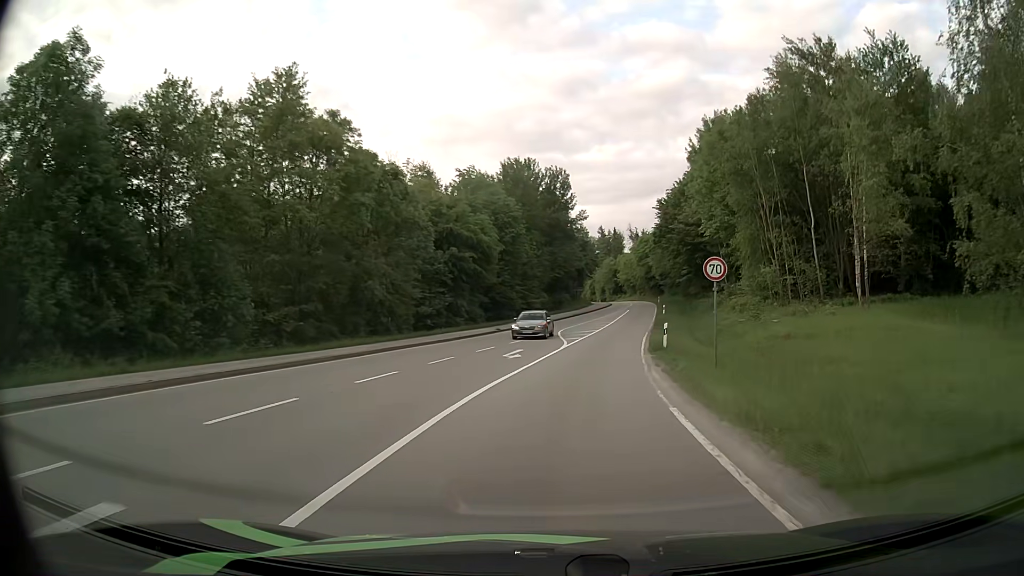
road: secondary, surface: asphalt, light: Day
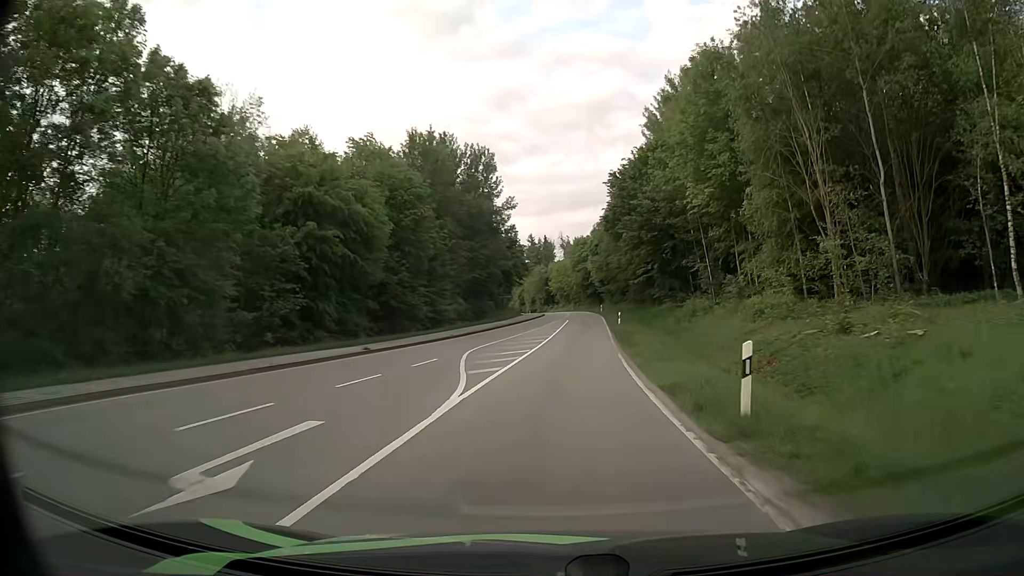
(+1.0, +18.1) m; +6°
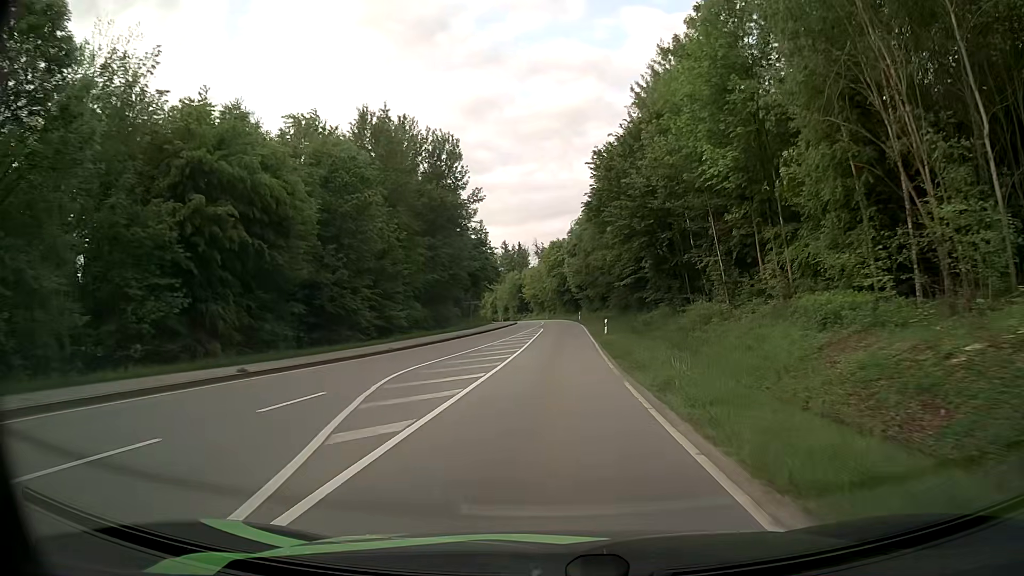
(+0.2, +9.4) m; +2°
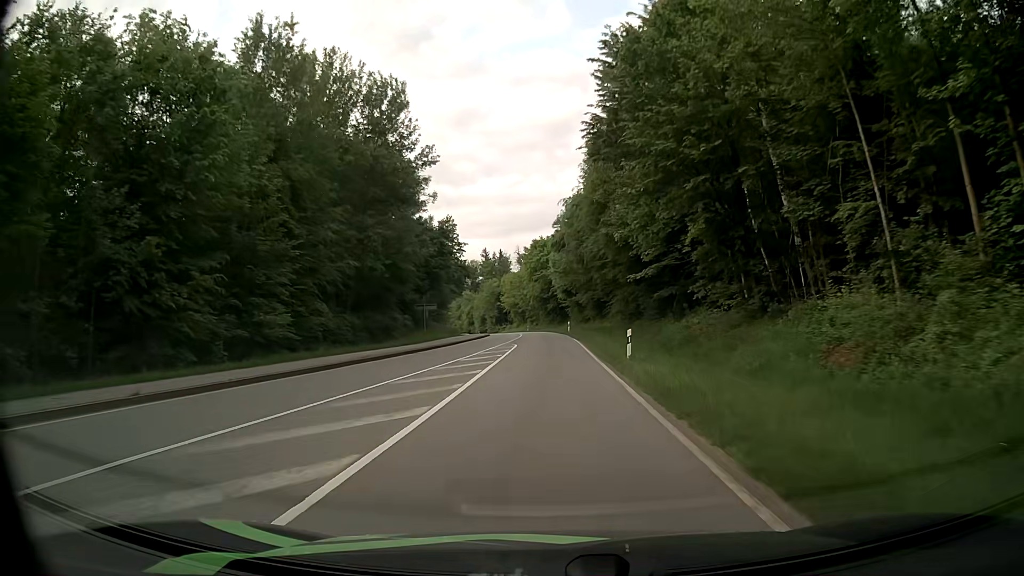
(+0.3, +19.6) m; +1°
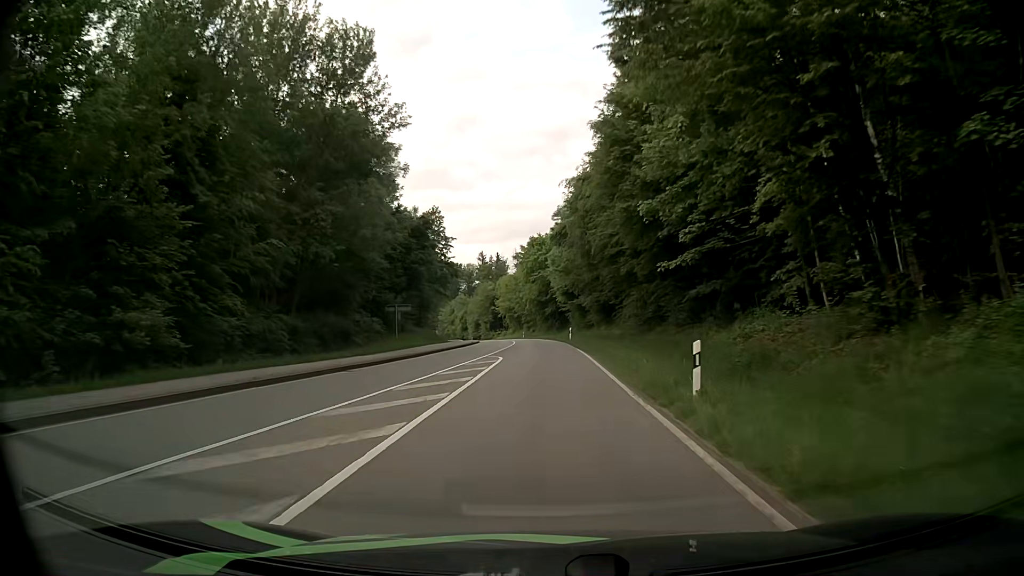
(0.0, +10.3) m; 0°
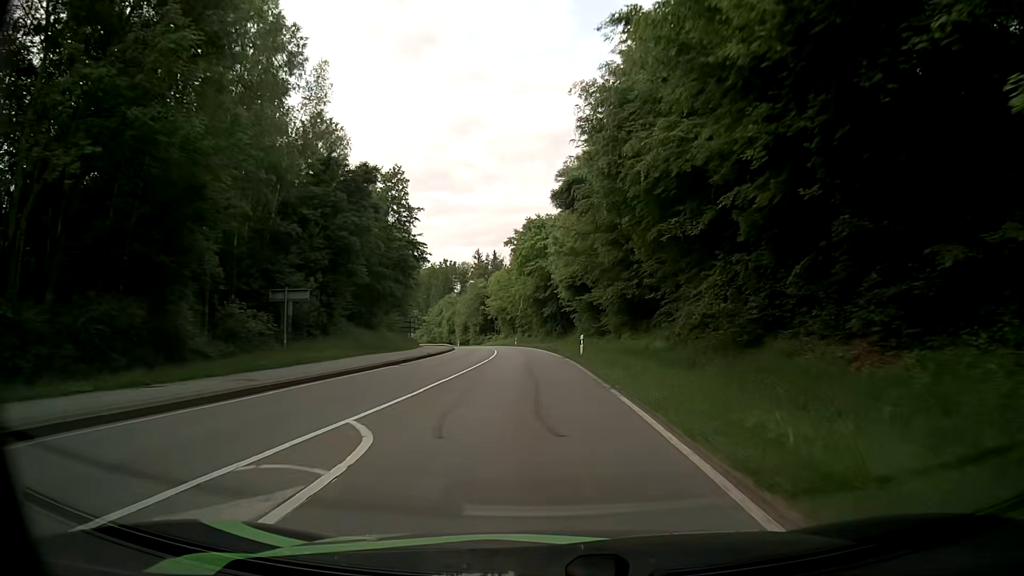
(+0.1, +20.7) m; 0°
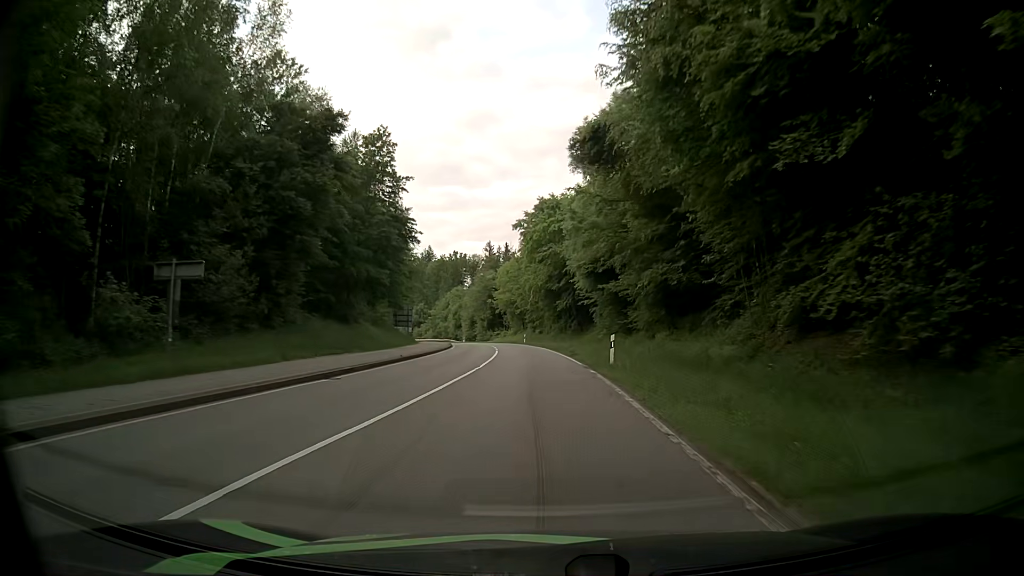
(-0.1, +10.1) m; -2°
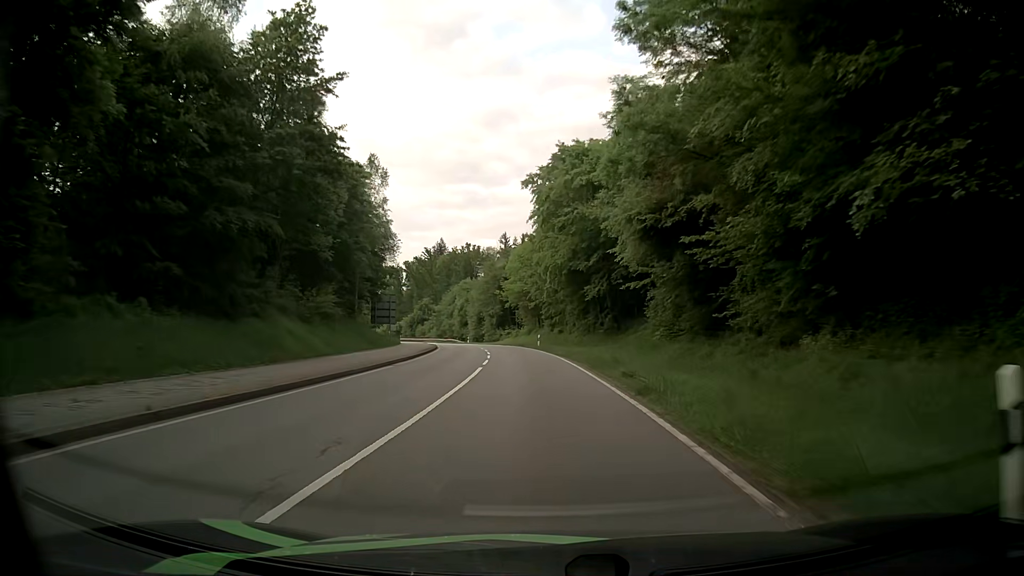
(0.0, +19.9) m; -1°
(0, +10) (0, +20) (-1, +30) (-2, +40) (-3, +50) (-4, +60) (-6, +70) (-8, +79) (-10, +89) (-13, +99) m
